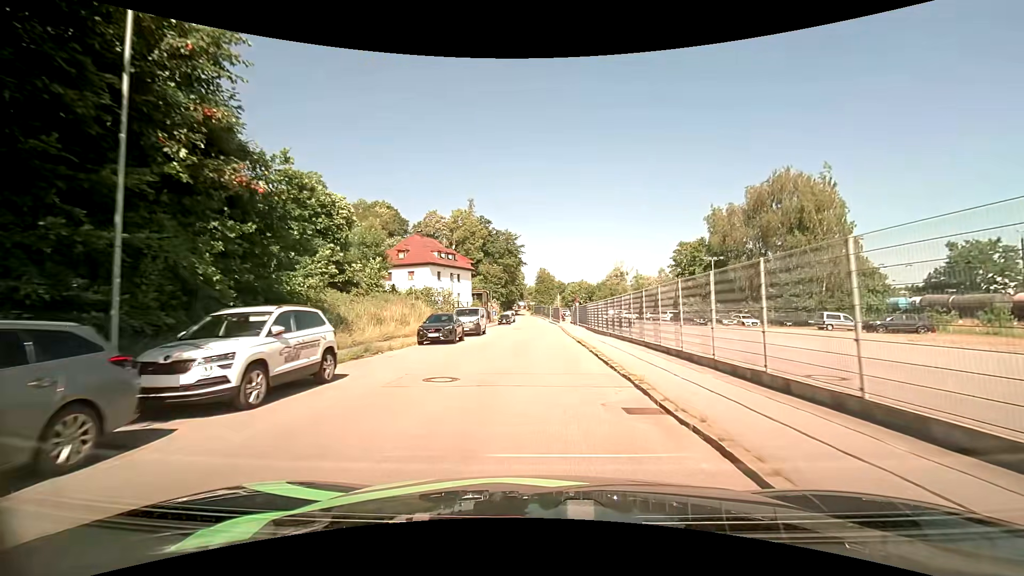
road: residential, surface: asphalt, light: Day
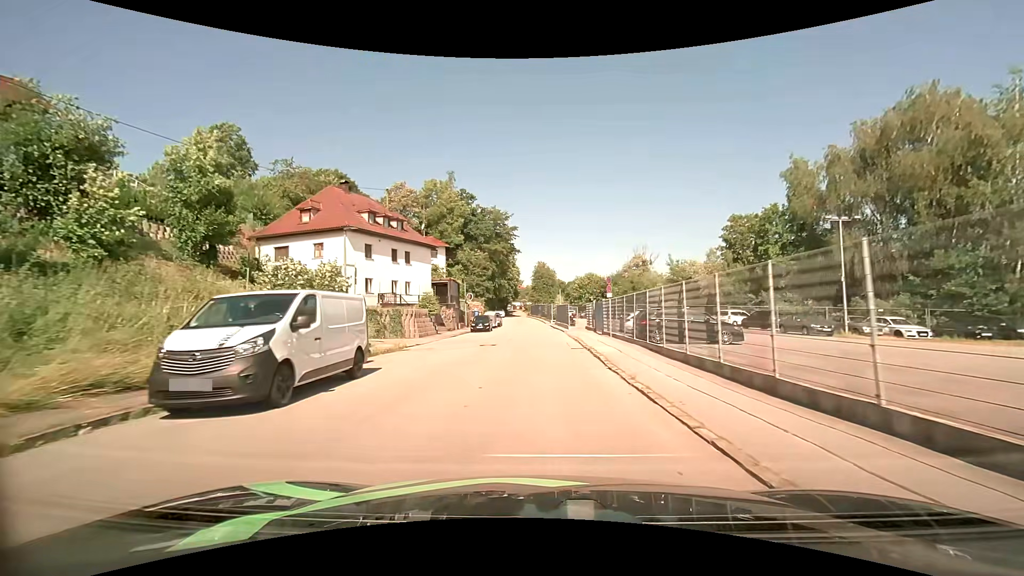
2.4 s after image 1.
(+0.1, +25.5) m; 0°
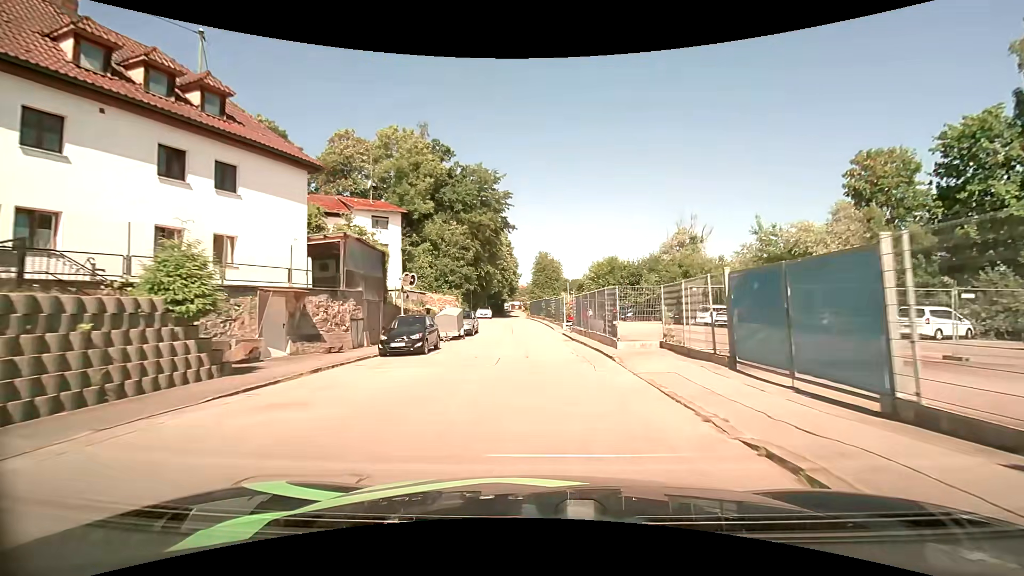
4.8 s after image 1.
(-0.1, +25.6) m; 0°
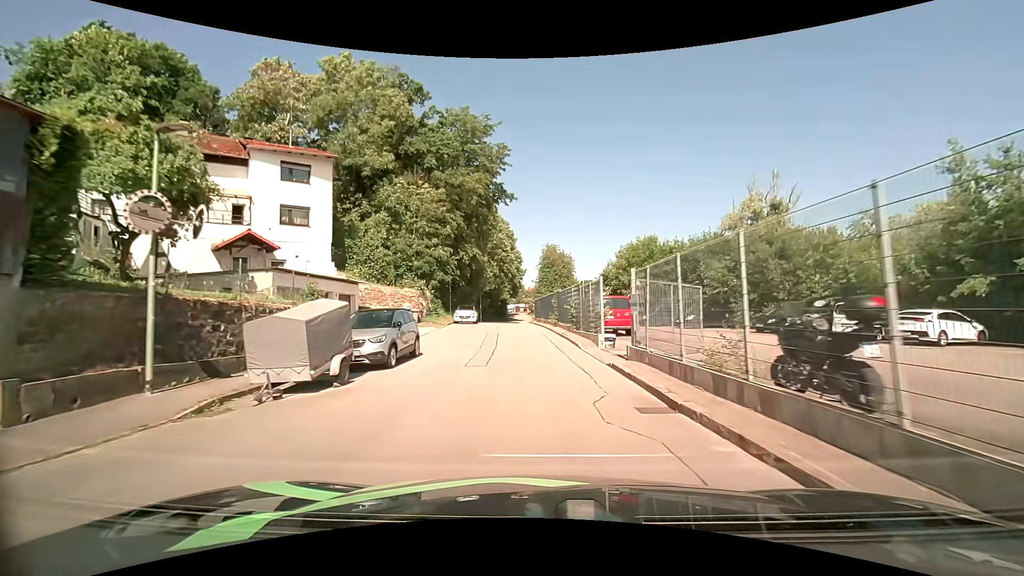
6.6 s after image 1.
(+0.1, +18.4) m; -1°
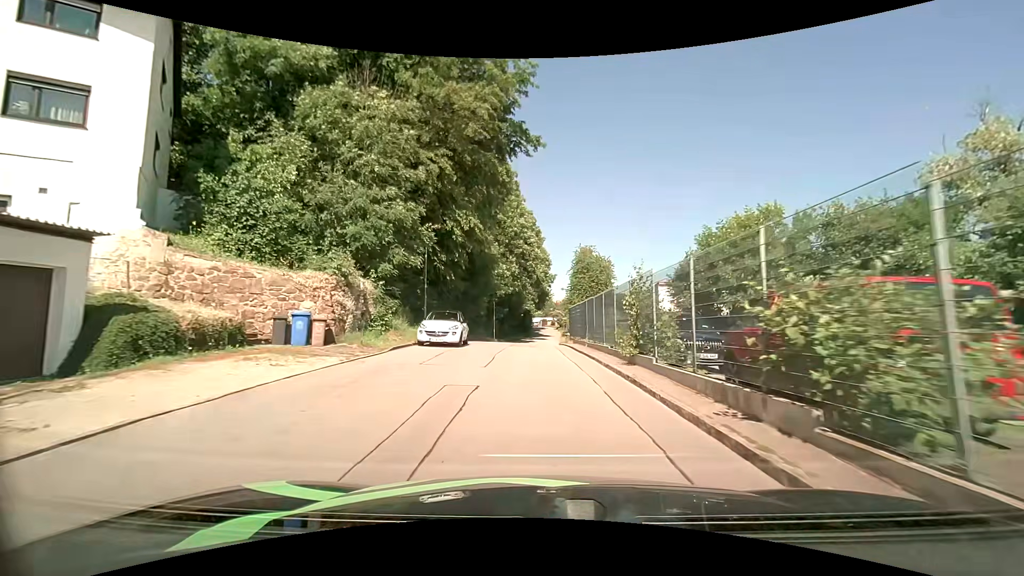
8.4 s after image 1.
(-0.3, +18.3) m; -3°
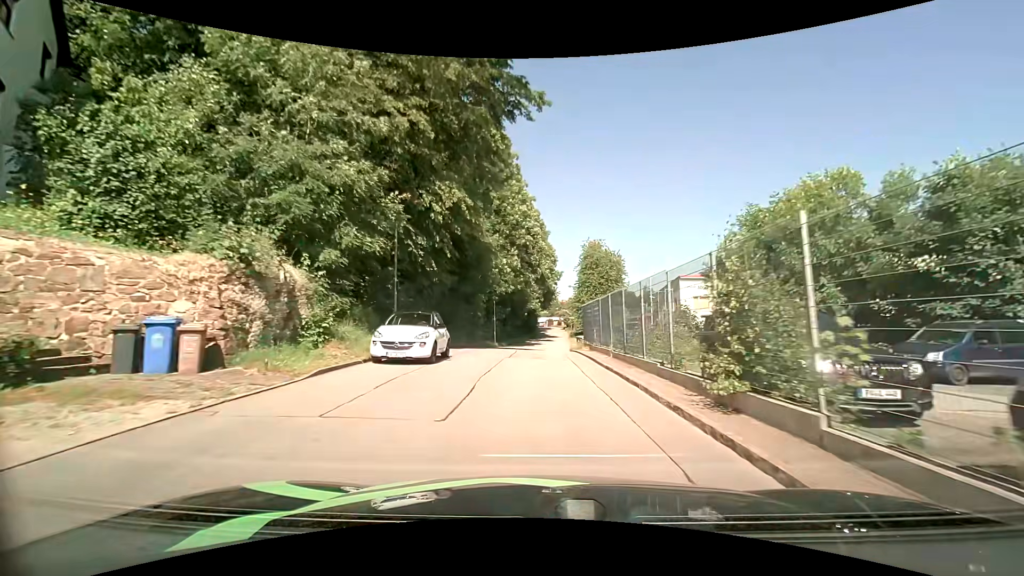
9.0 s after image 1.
(0.0, +6.0) m; 0°
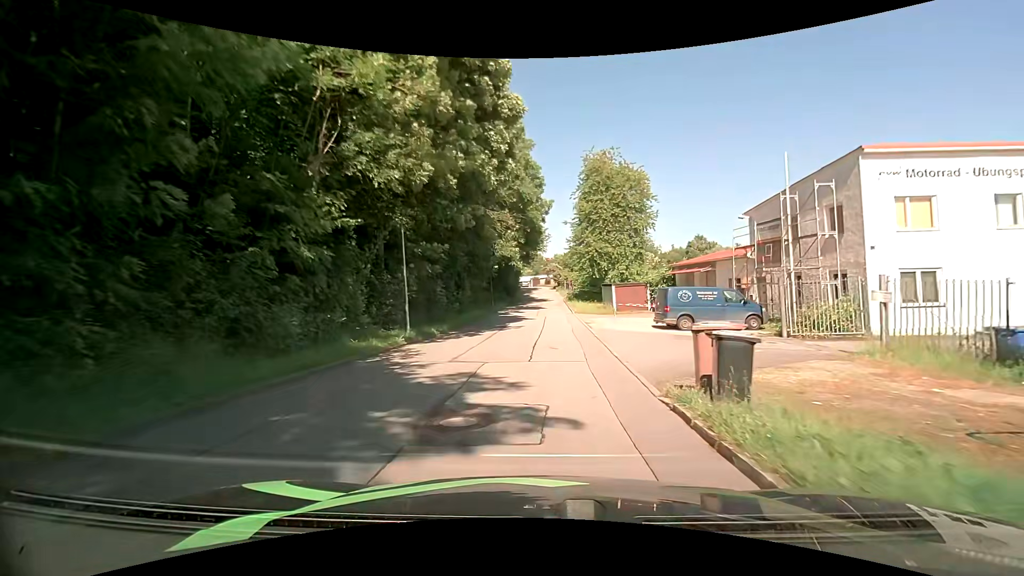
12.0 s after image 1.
(+0.1, +28.7) m; +1°
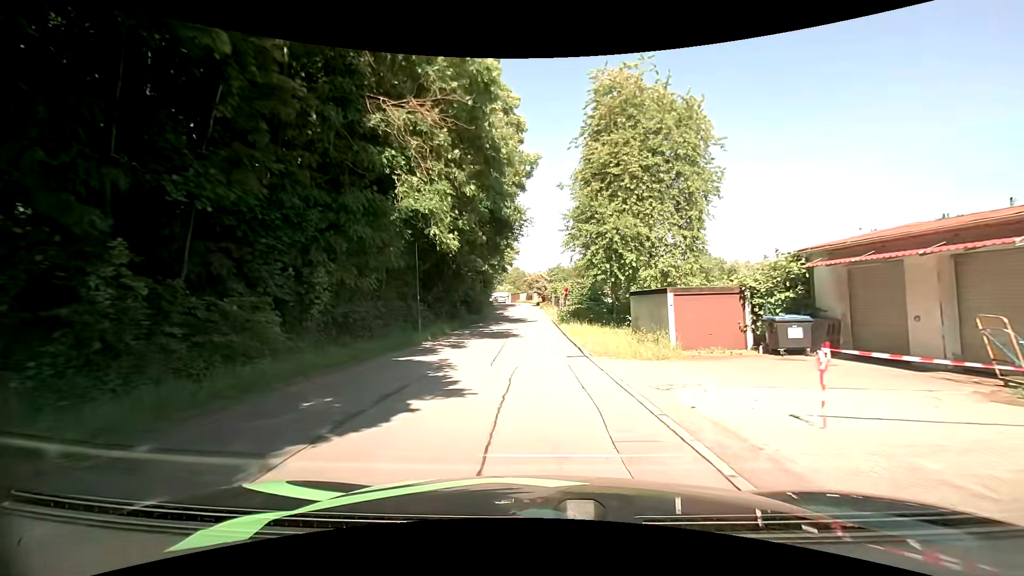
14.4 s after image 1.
(+0.5, +23.1) m; +2°
(0, +10) (0, +20) (0, +30) (0, +40) (-1, +50) (-1, +60) (-1, +70) (-3, +80) (-7, +89) (-11, +98) m
